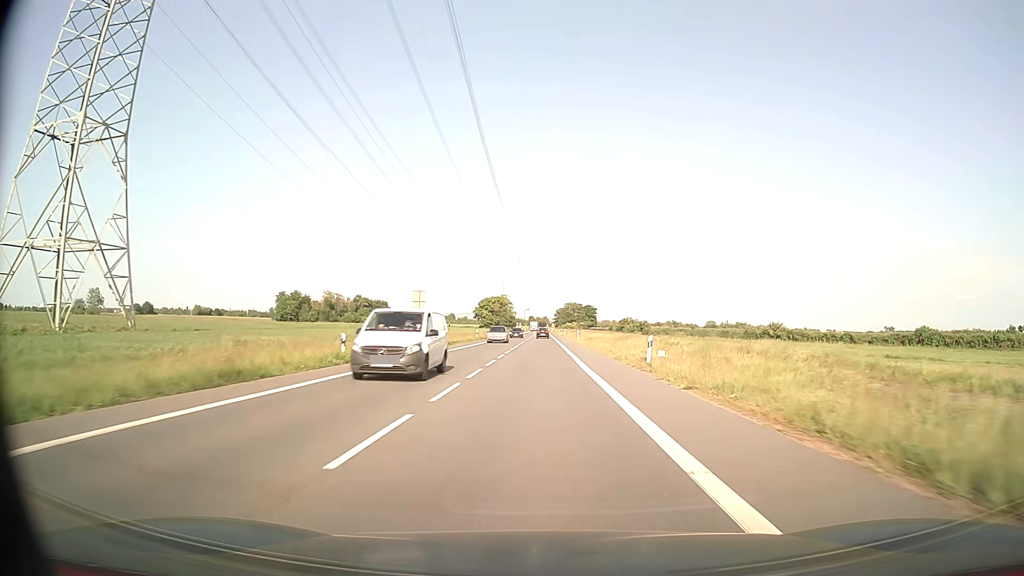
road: secondary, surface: asphalt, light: Day
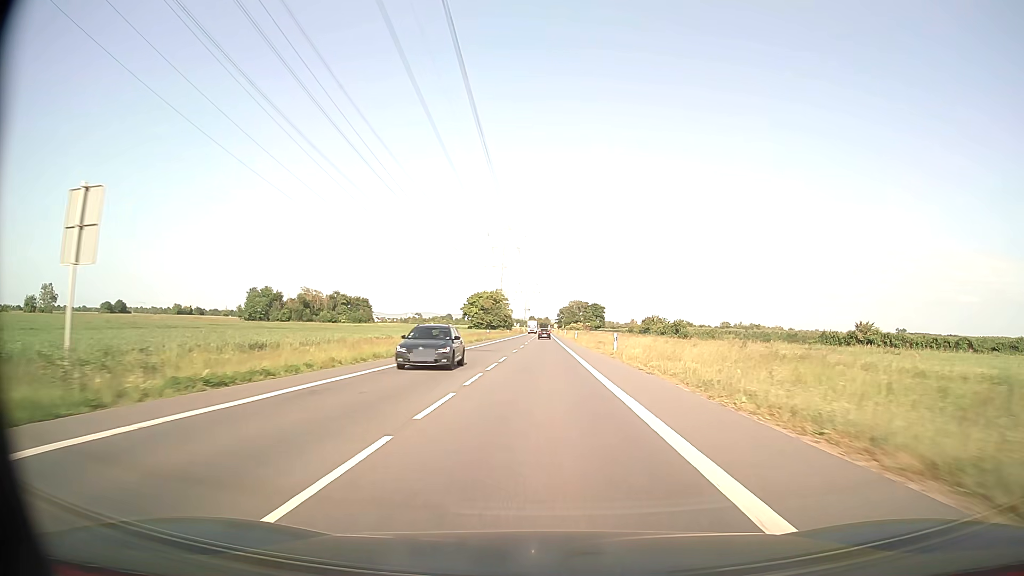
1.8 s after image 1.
(0.0, +38.1) m; 0°
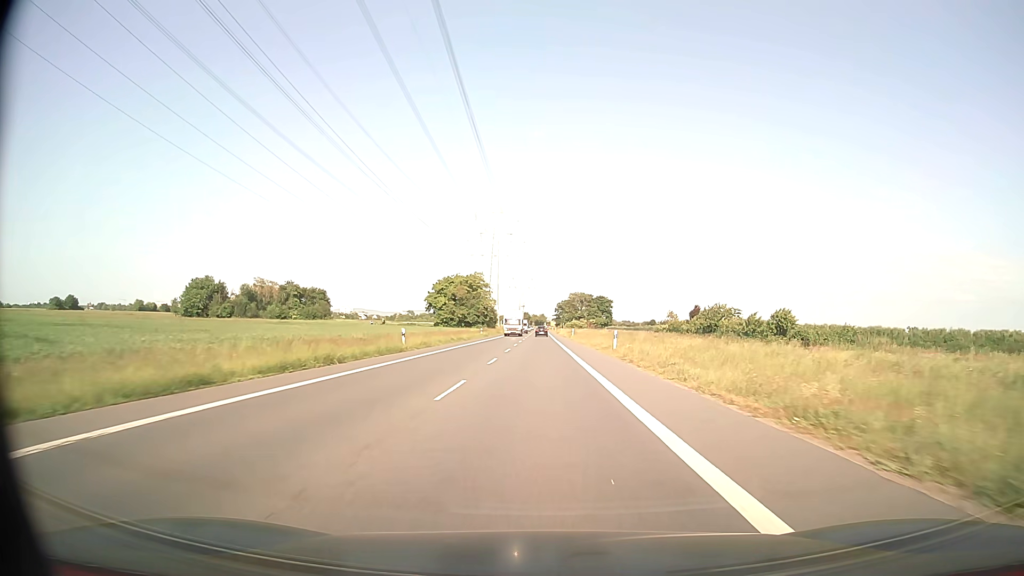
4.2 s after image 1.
(+0.2, +52.2) m; 0°
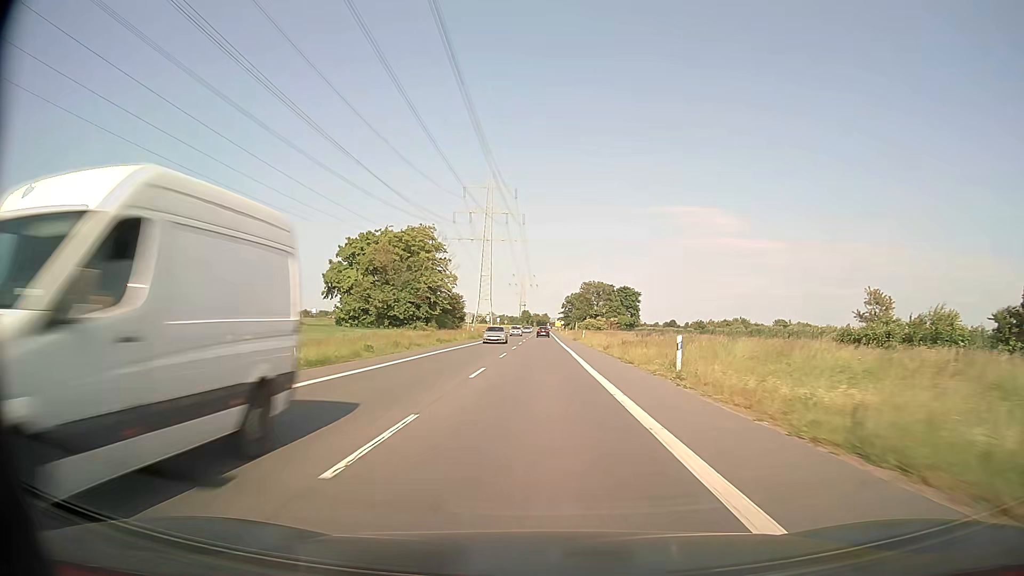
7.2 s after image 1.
(0.0, +66.7) m; 0°
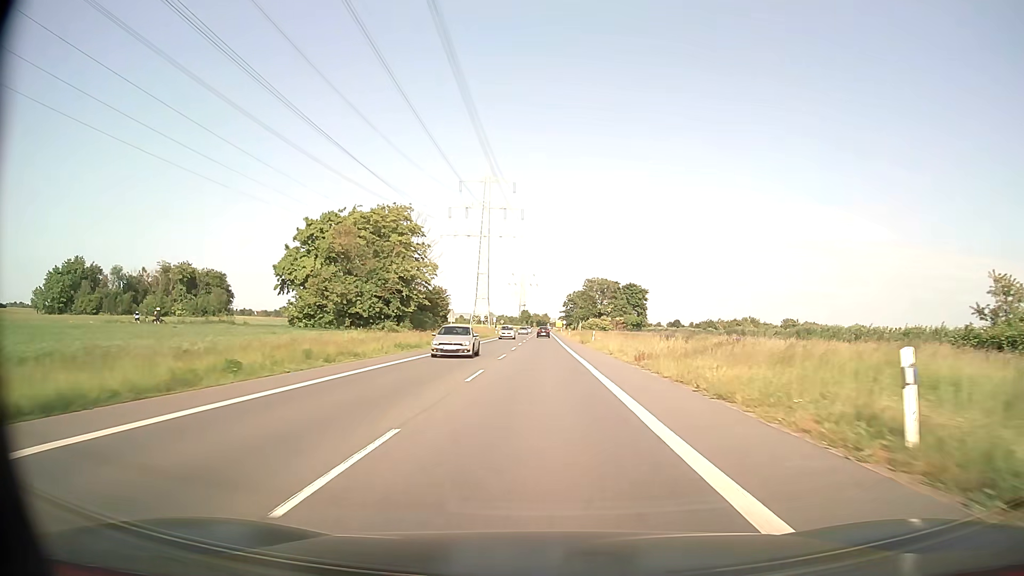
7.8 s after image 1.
(0.0, +13.4) m; 0°
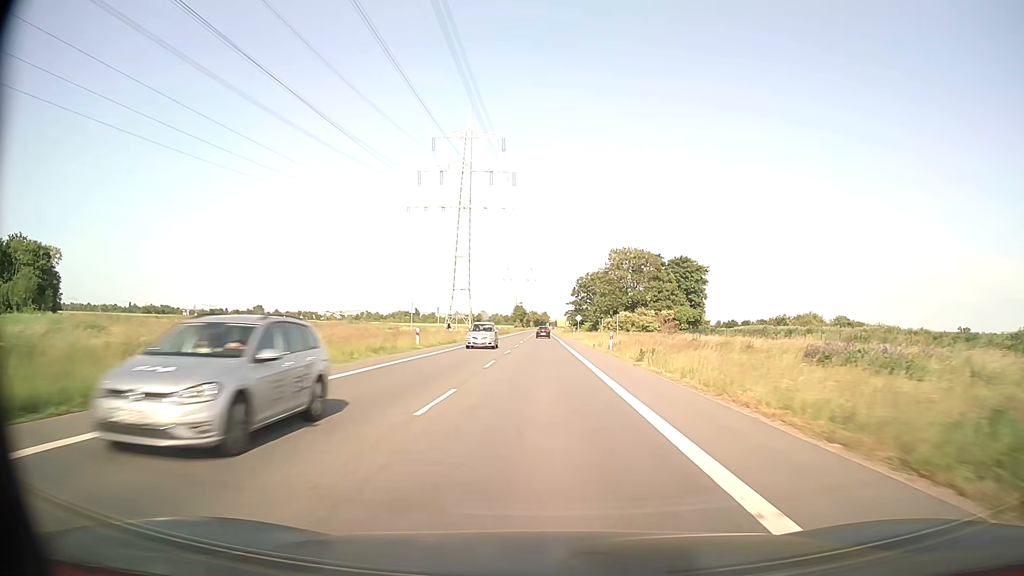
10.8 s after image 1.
(+0.2, +66.8) m; 0°
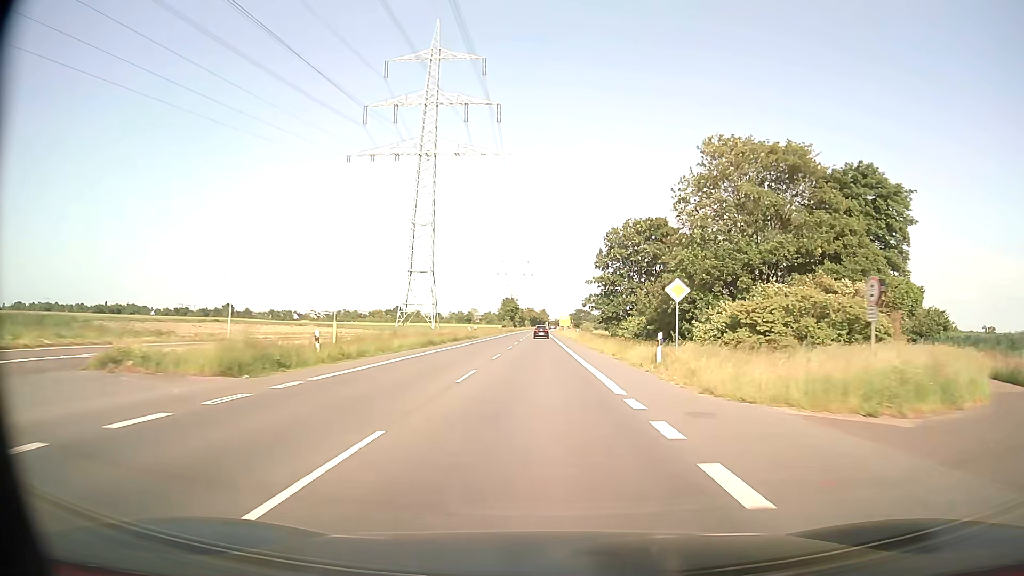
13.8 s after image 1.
(+0.2, +66.0) m; 0°
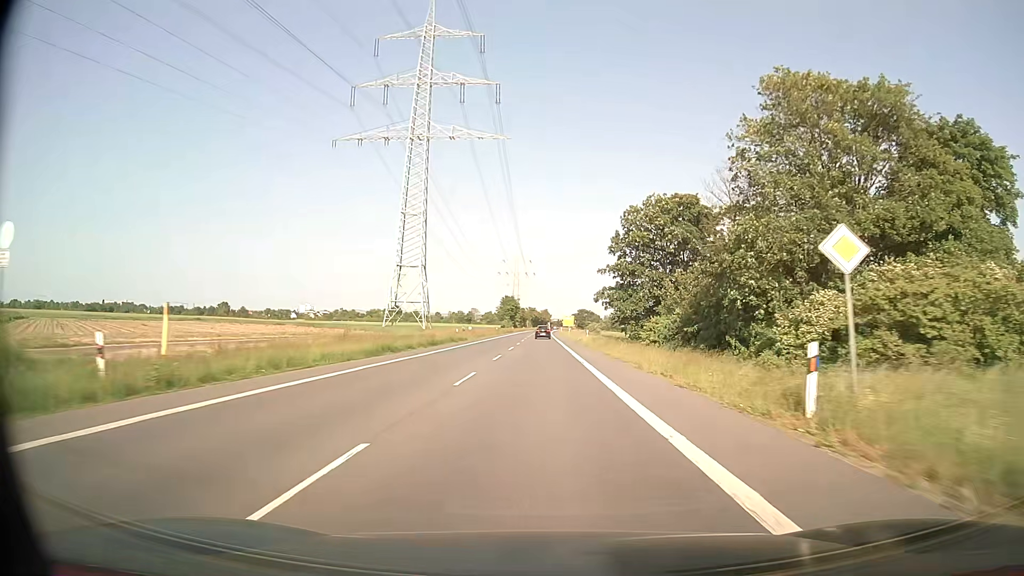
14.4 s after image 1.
(0.0, +12.9) m; 0°
(0, +10) (0, +20) (0, +30) (0, +40) (0, +50) (0, +60) (0, +70) (0, +80) (0, +90) (0, +100) m
